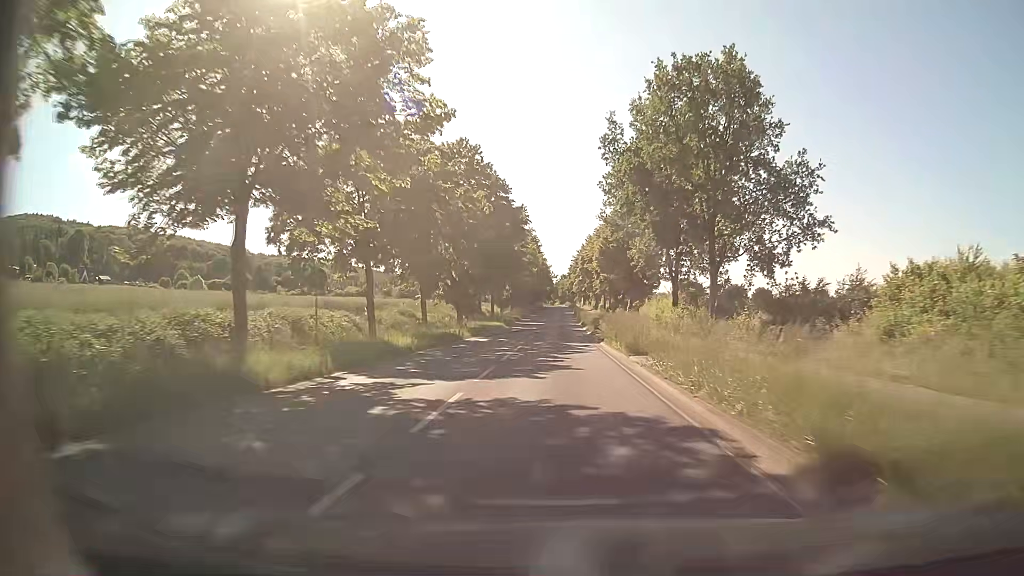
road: secondary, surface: asphalt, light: Day
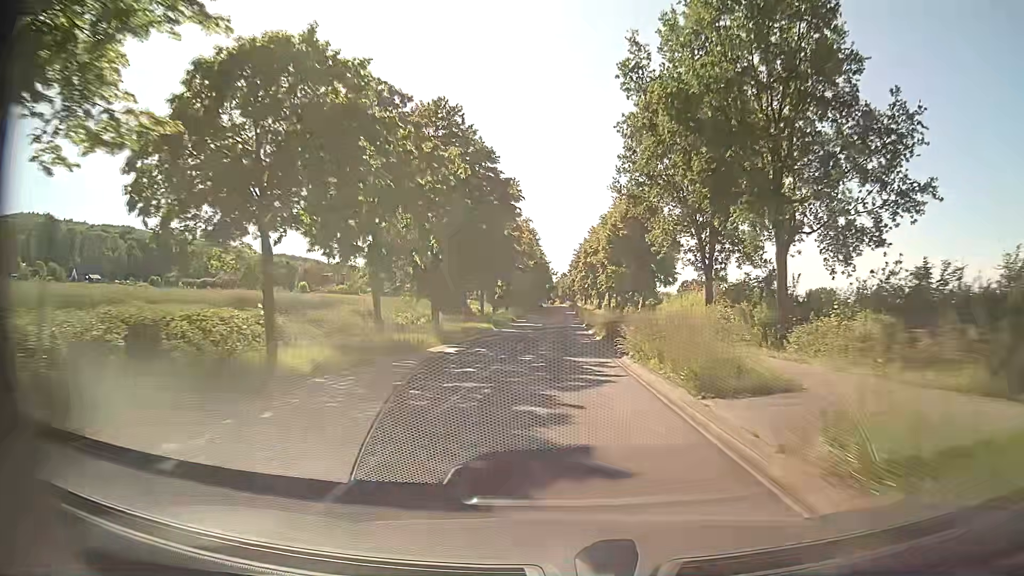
(+0.1, +10.8) m; +1°
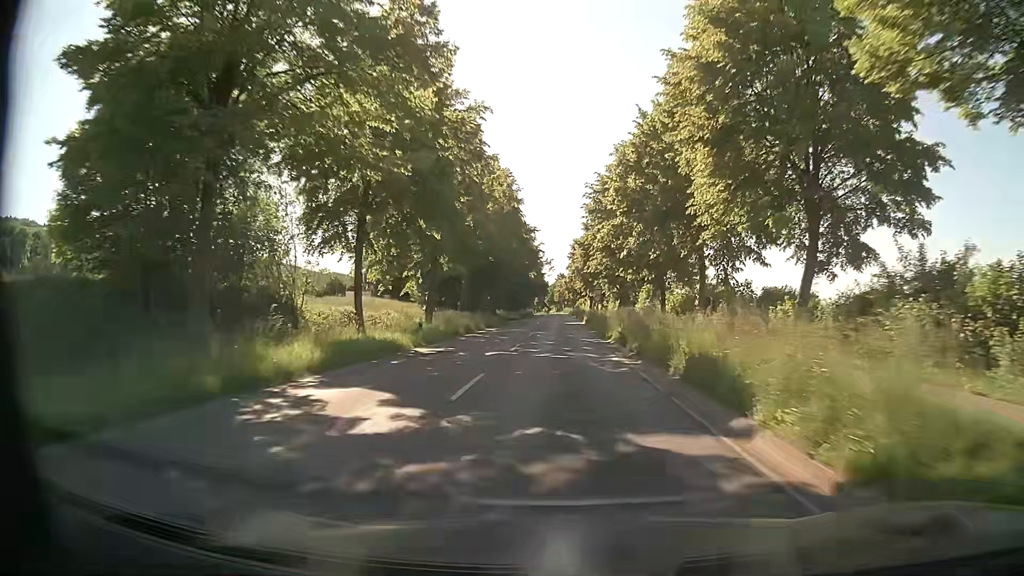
(-0.1, +53.8) m; 0°
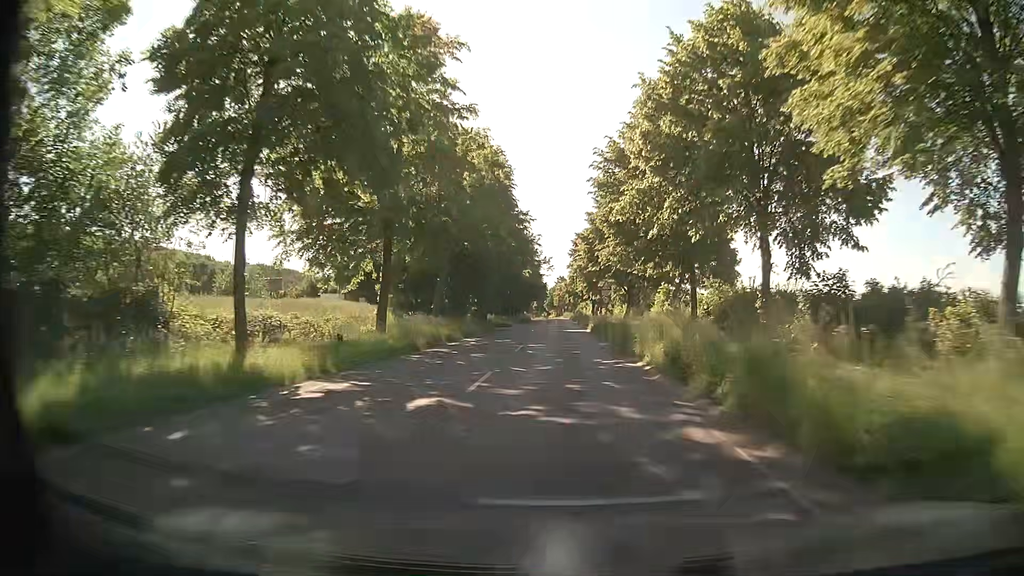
(0.0, +10.7) m; 0°
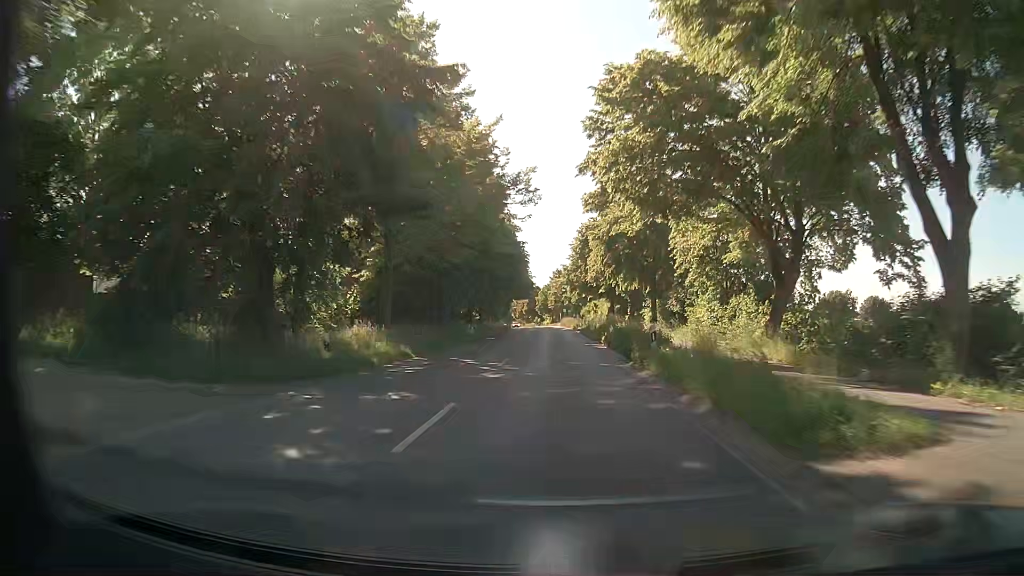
(+0.5, +53.2) m; +1°
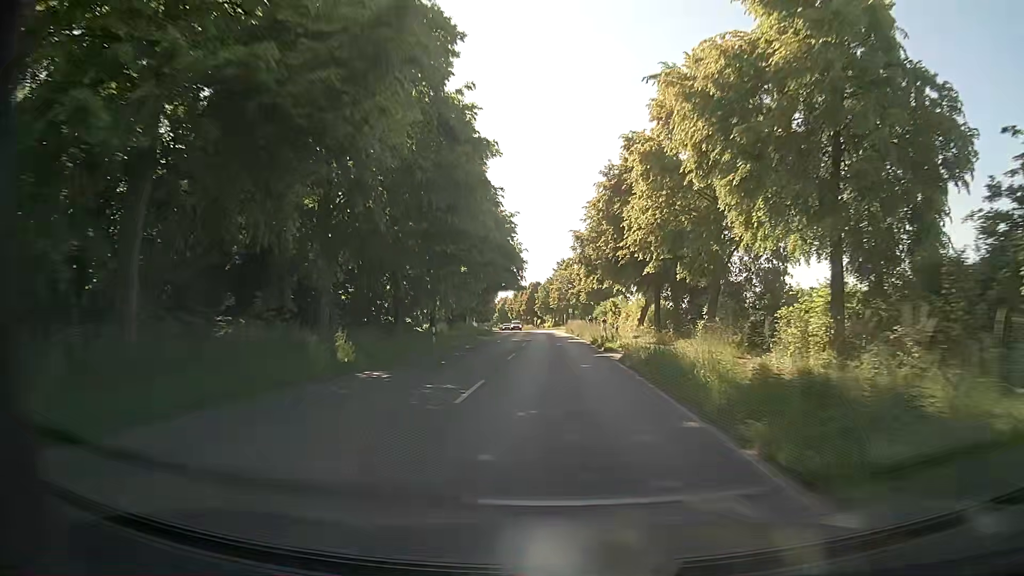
(-0.2, +32.0) m; 0°
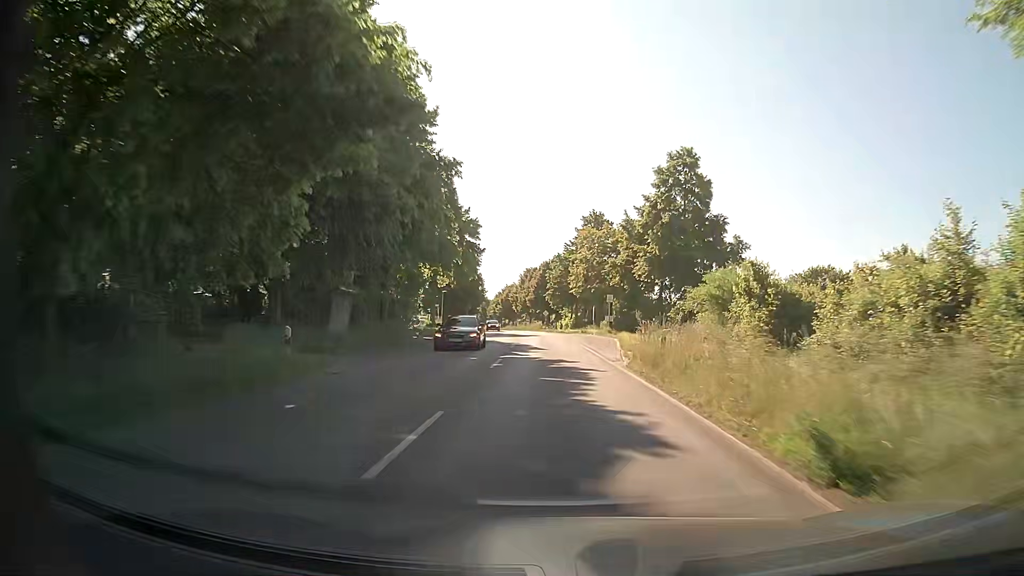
(-0.8, +53.6) m; -1°
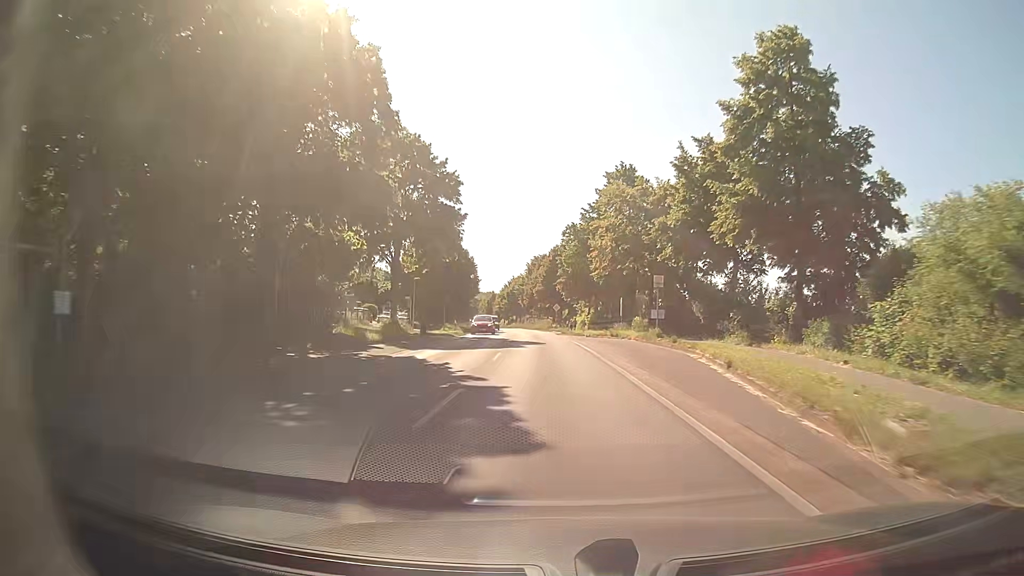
(-0.2, +21.5) m; -1°
(0, +10) (0, +20) (0, +30) (-1, +40) (-2, +50) (-2, +60) (-3, +70) (-4, +80) (-5, +90) (-7, +100) m
